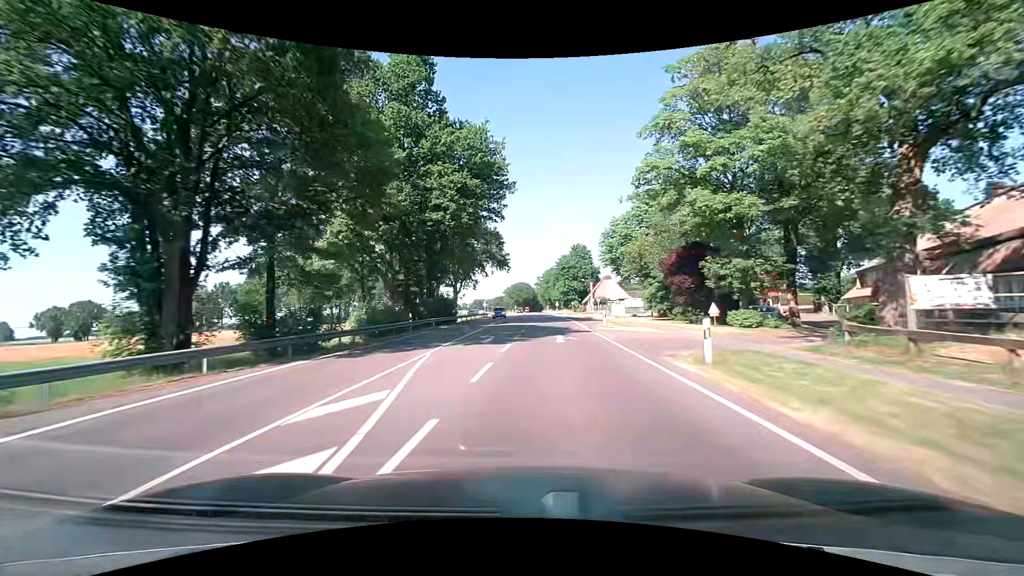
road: primary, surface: asphalt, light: Day
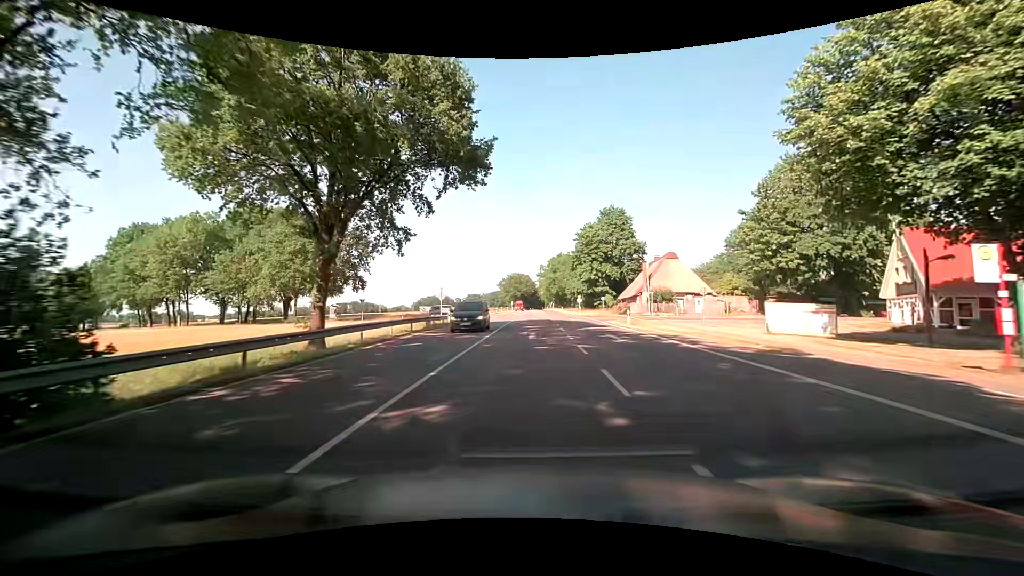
(-0.9, +49.7) m; 0°
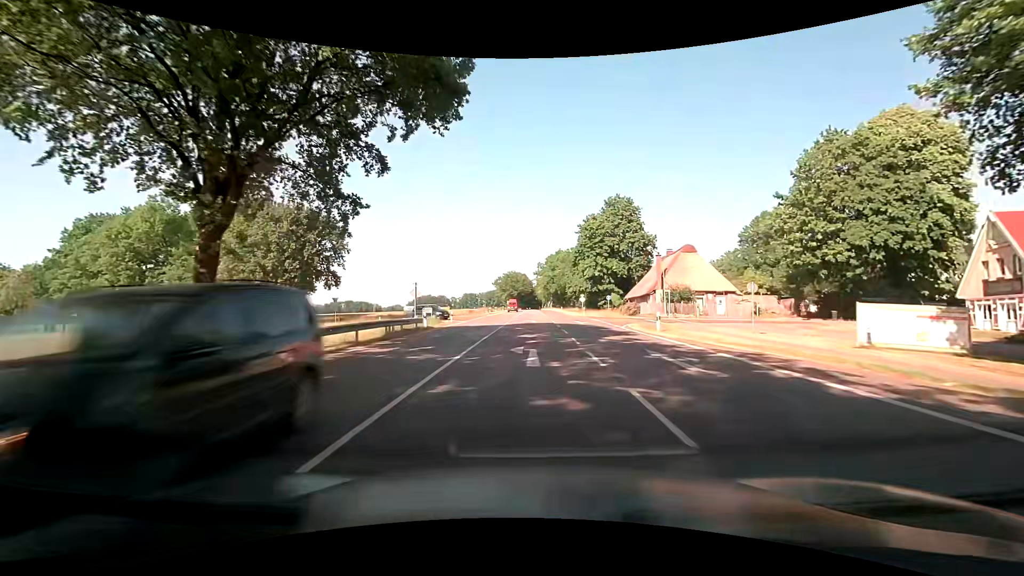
(0.0, +8.5) m; 0°
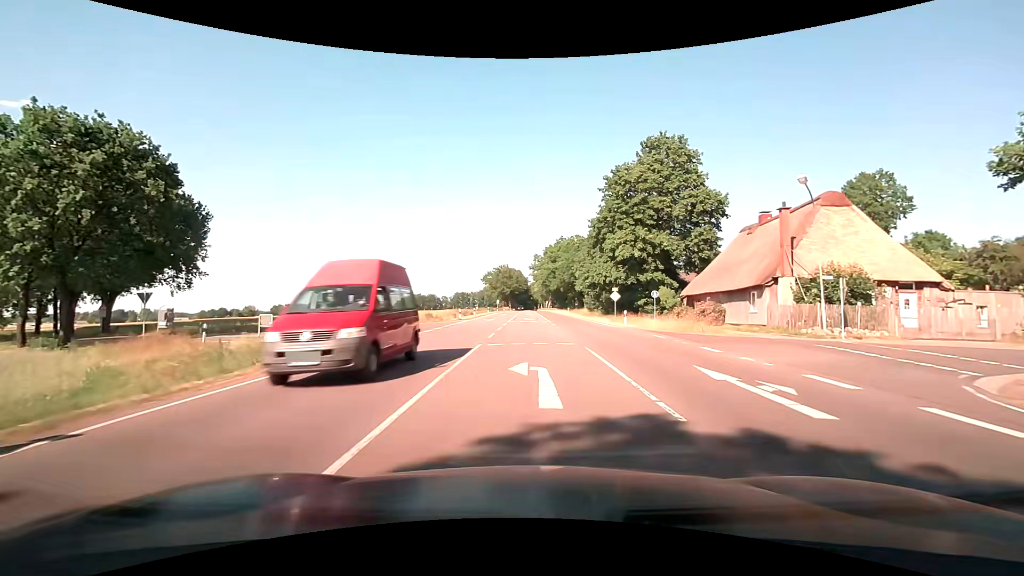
(+0.4, +28.8) m; +1°
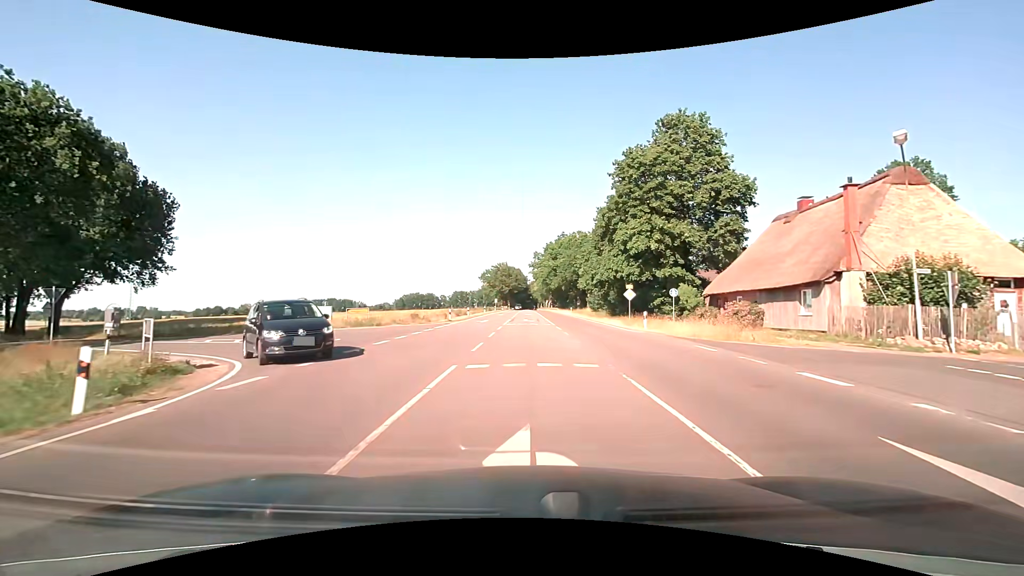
(0.0, +5.7) m; 0°
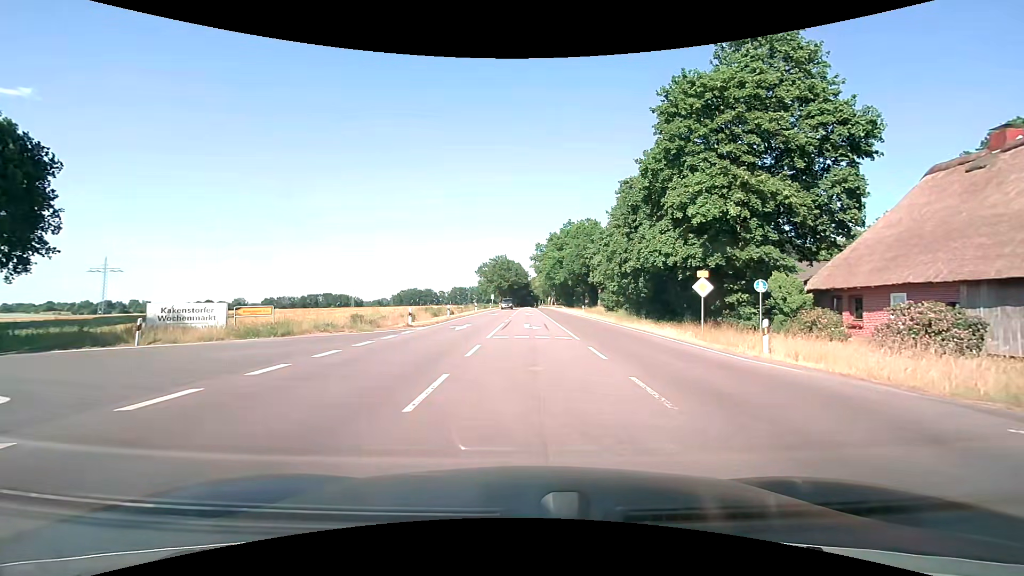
(-0.1, +13.4) m; -1°
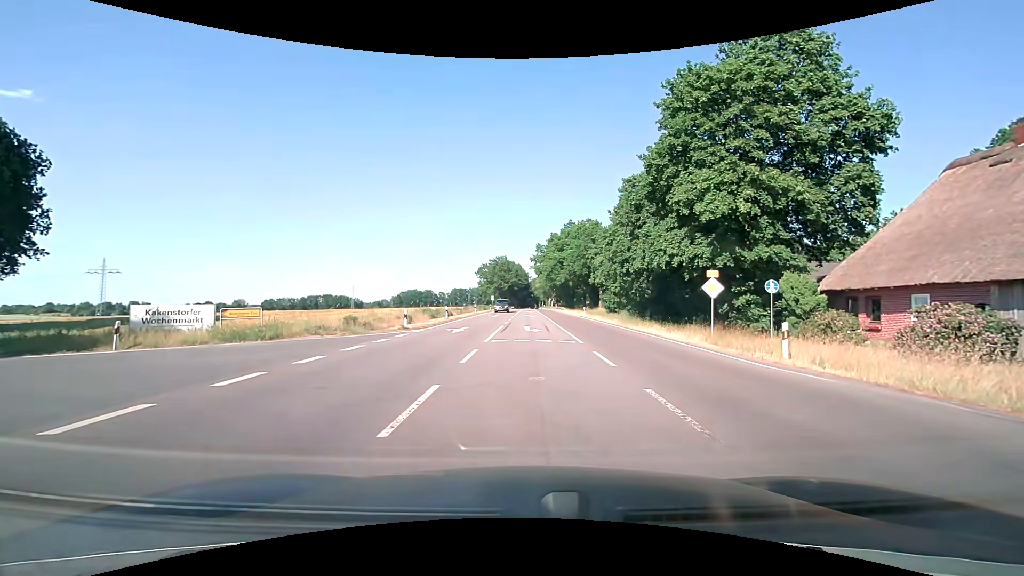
(0.0, +0.9) m; +1°
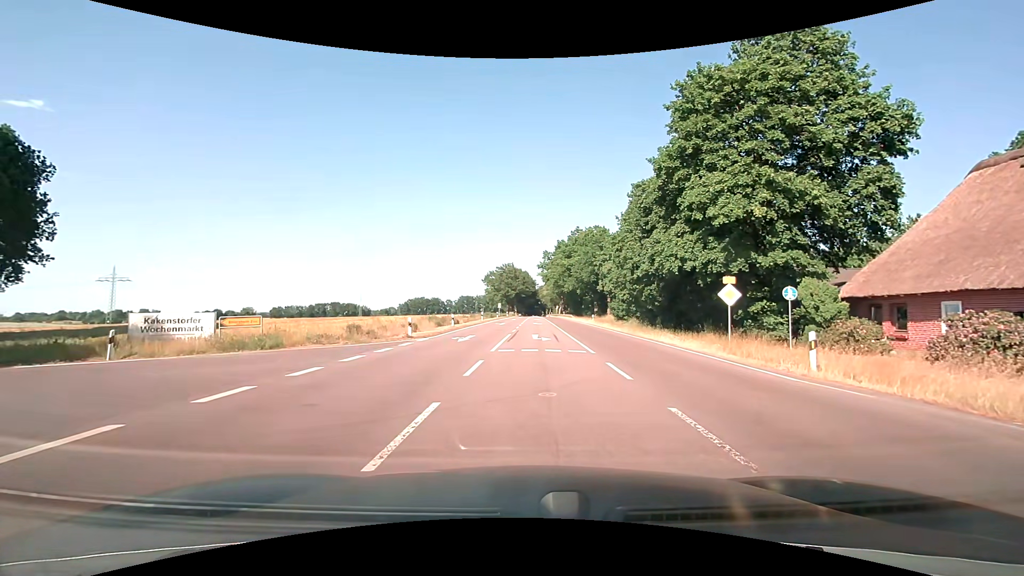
(0.0, +0.9) m; 0°
(-5, +8) (-14, +13) (-23, +17) (-32, +21) (-41, +26) (-50, +31) (-58, +36) (-67, +40) (-76, +45) (-85, +50) m
